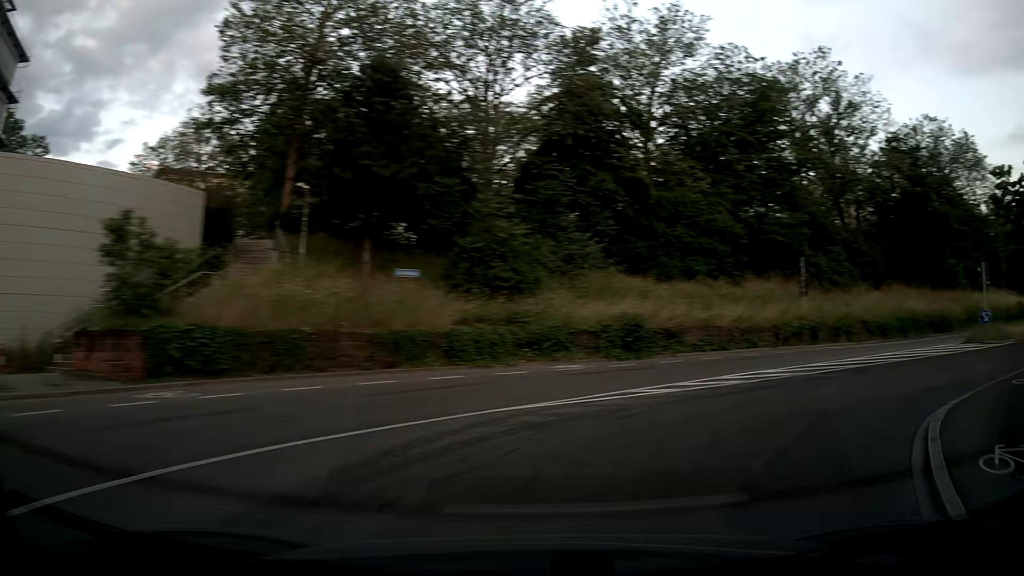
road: secondary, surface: asphalt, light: Day
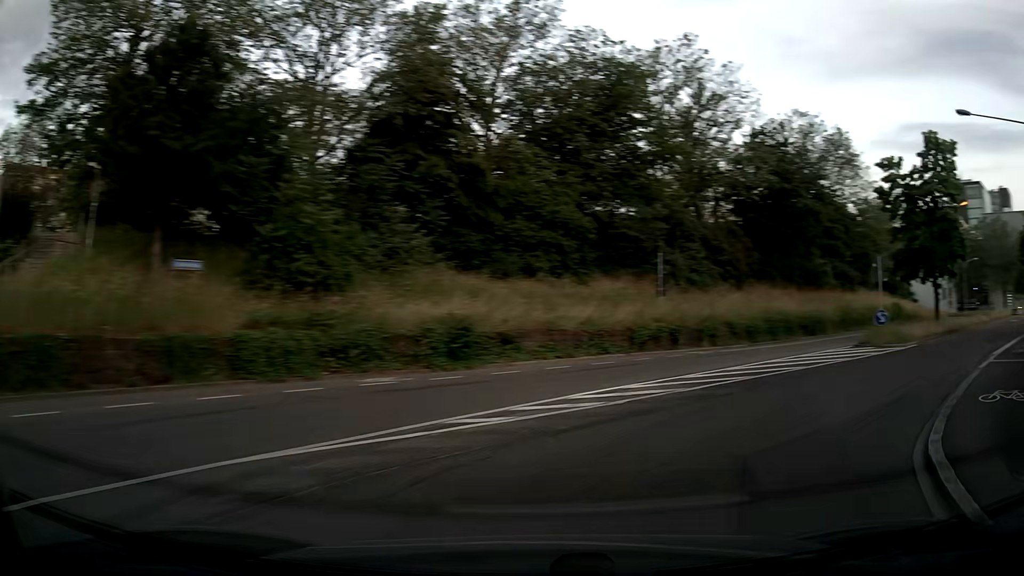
(+0.4, +3.8) m; +14°
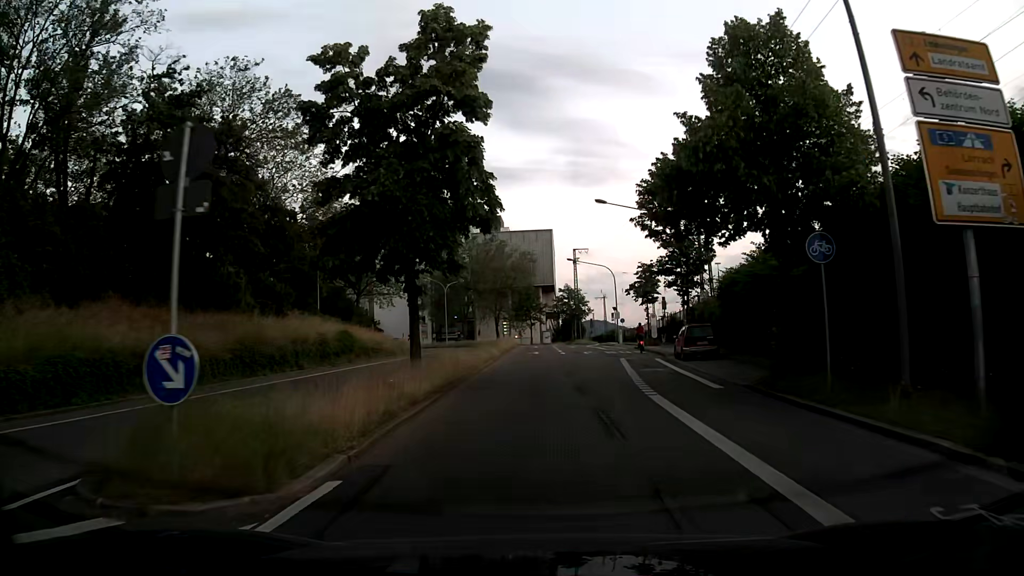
(+9.5, +17.8) m; +43°
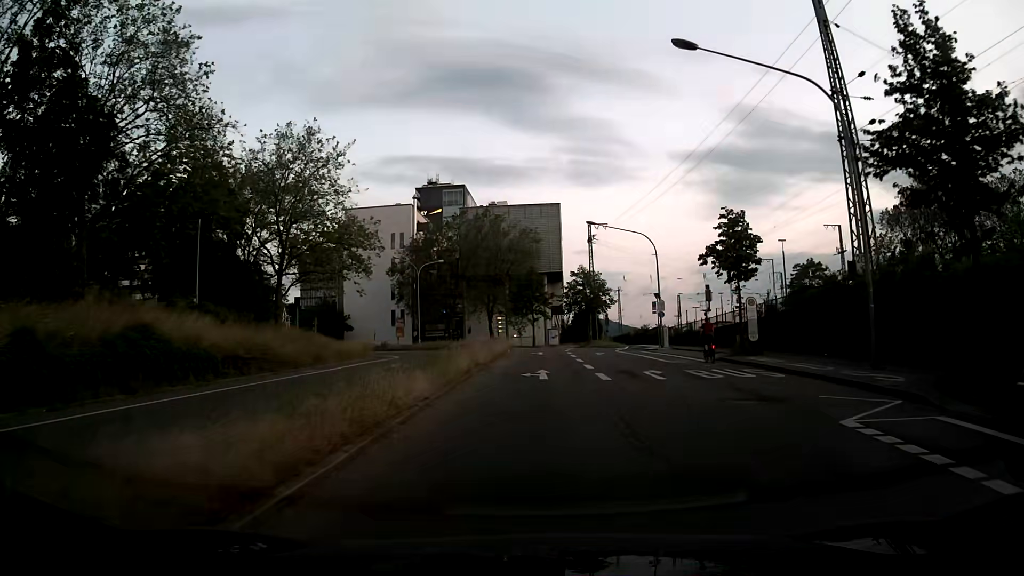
(+0.2, +25.7) m; +1°
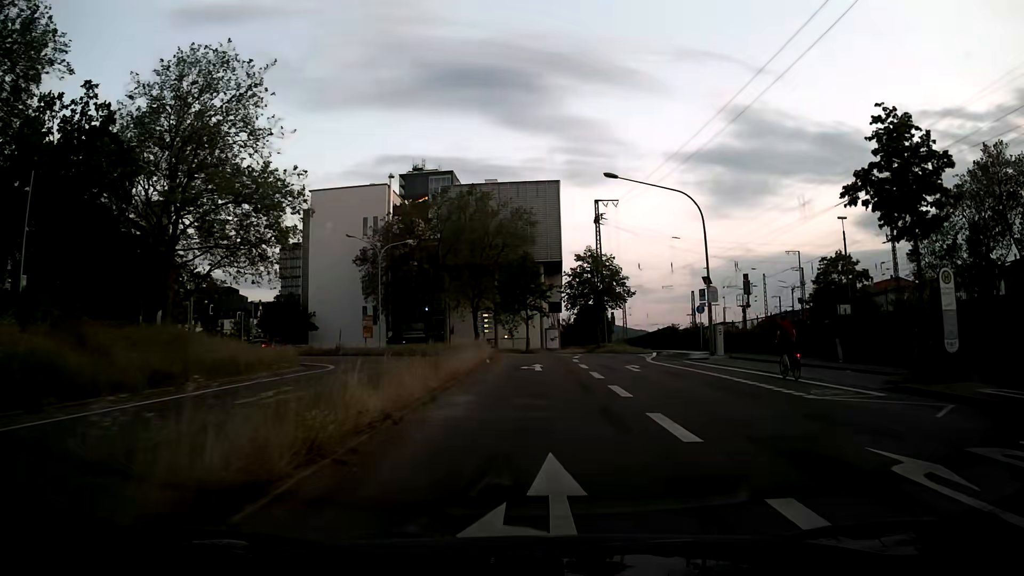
(-0.2, +16.6) m; -1°
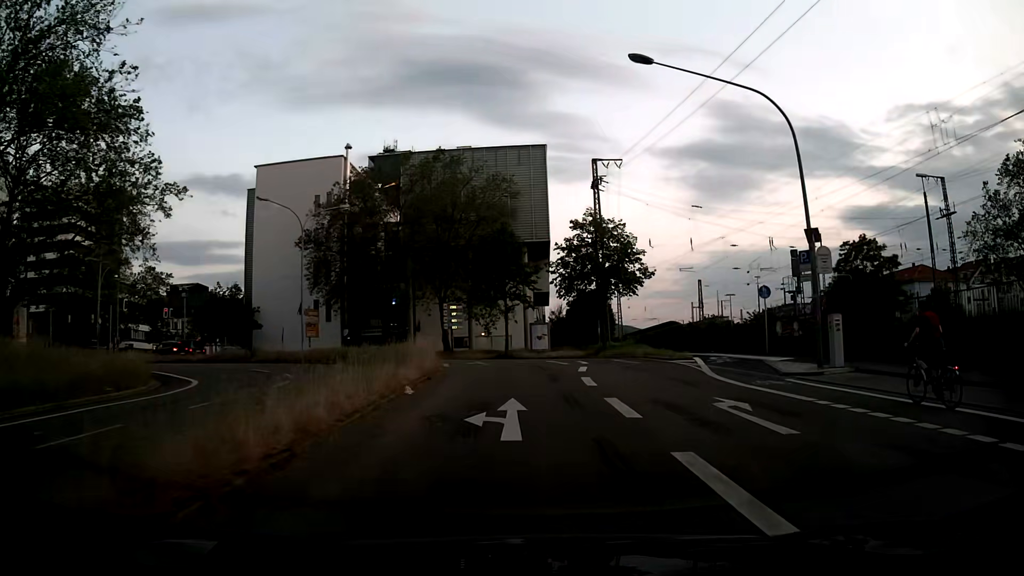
(+0.3, +15.9) m; +2°
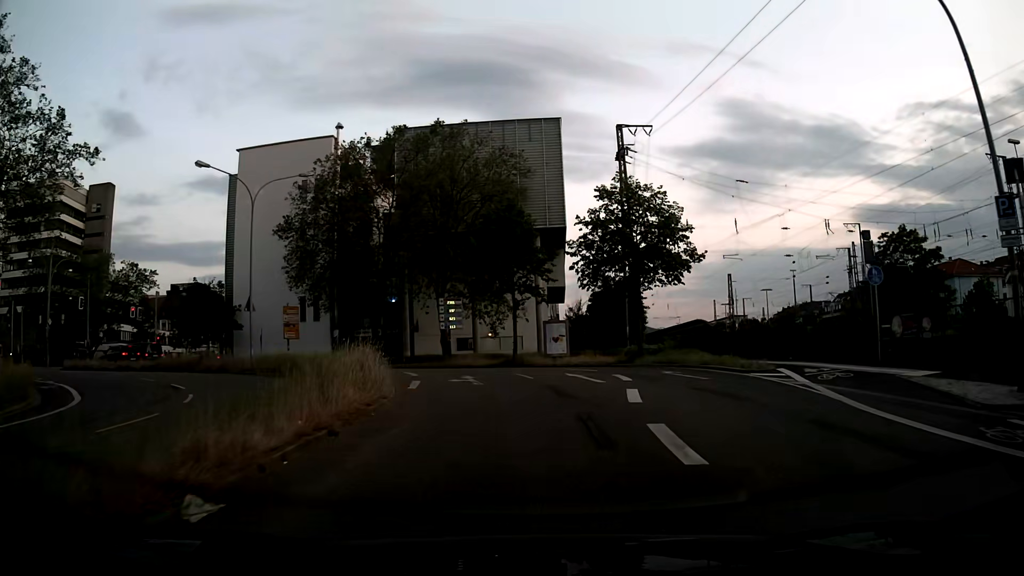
(-0.1, +9.5) m; -1°
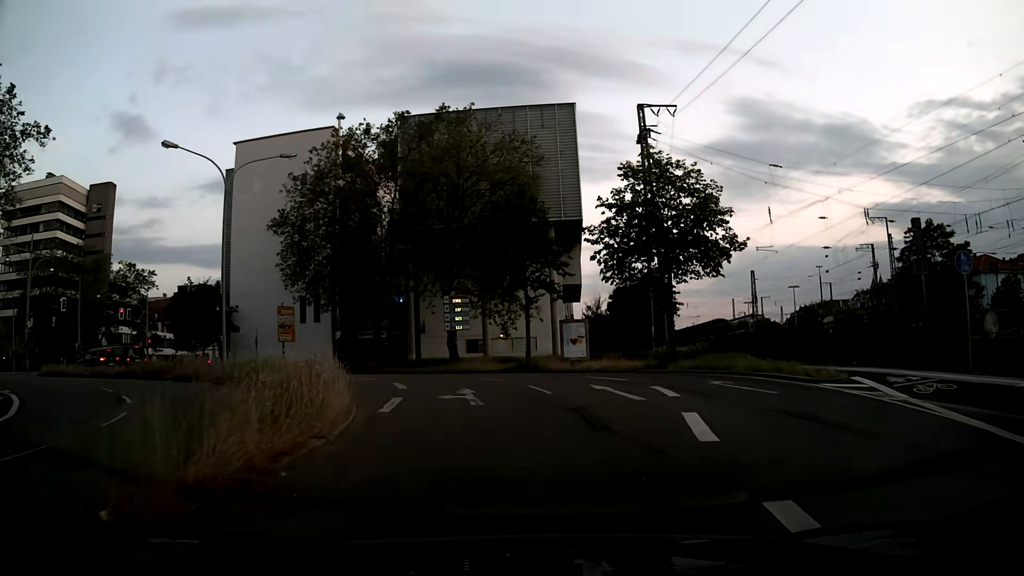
(0.0, +4.5) m; -2°
